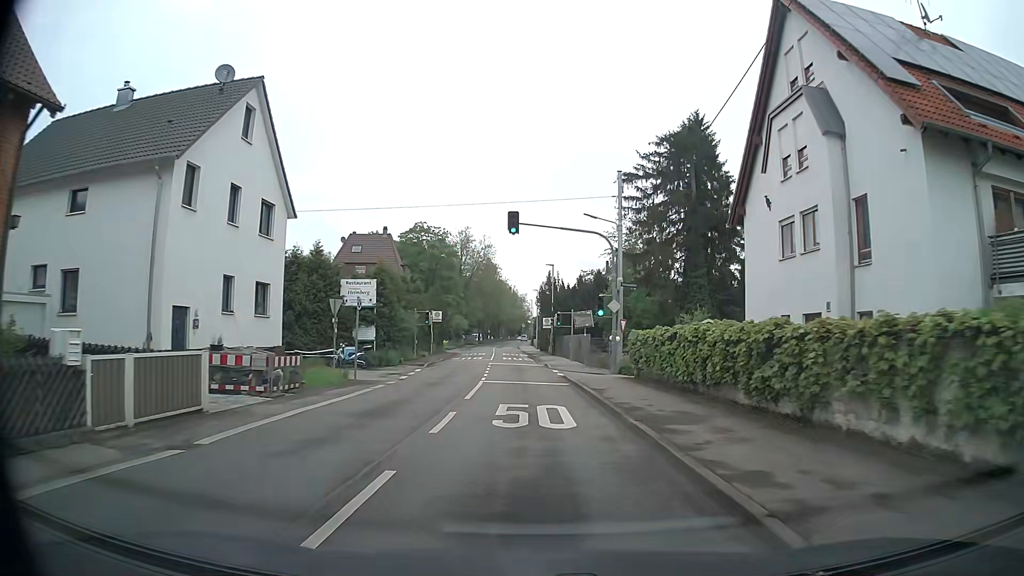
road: secondary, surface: asphalt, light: Day
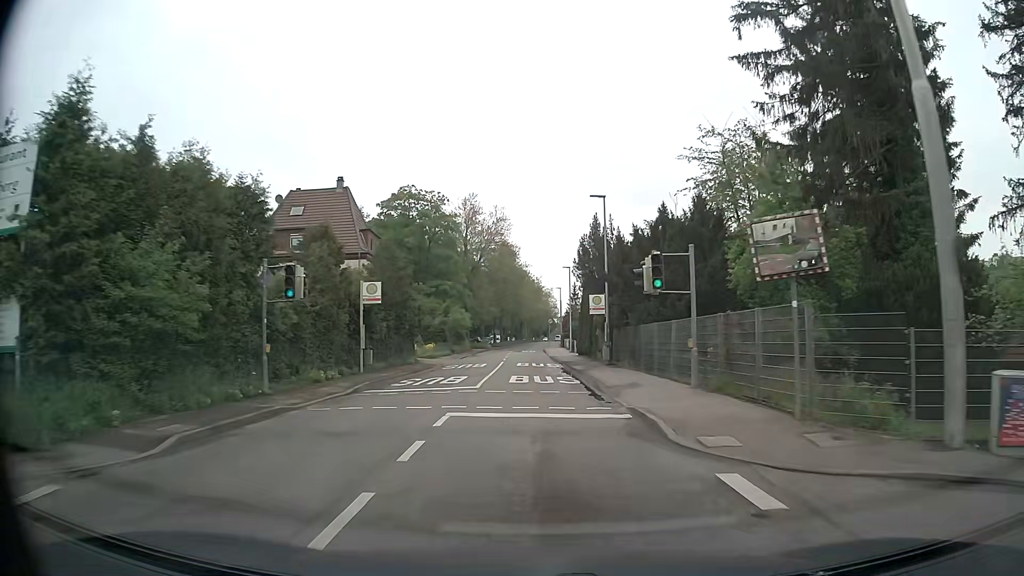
(-0.4, +28.7) m; -2°
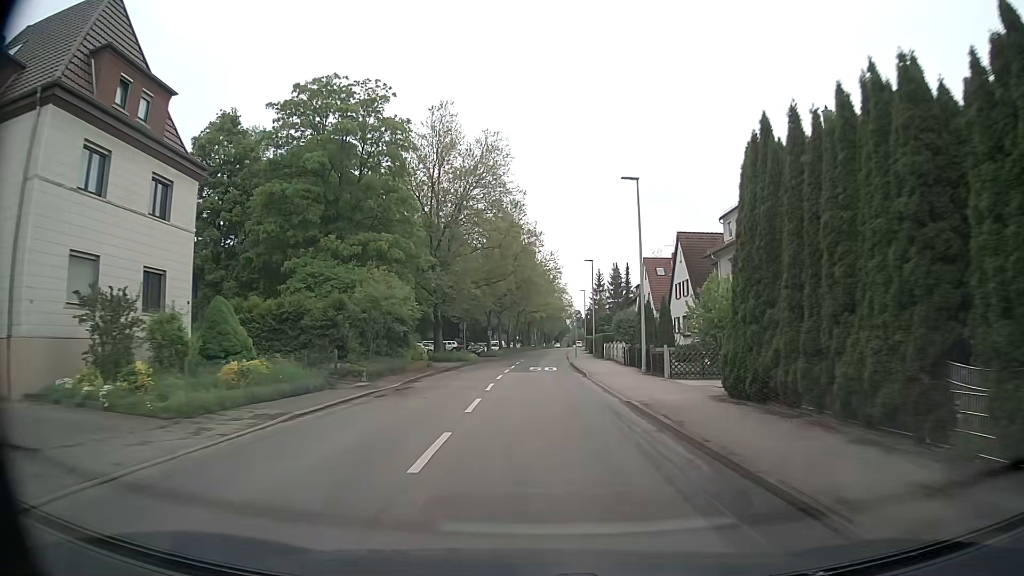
(-0.7, +37.1) m; -1°
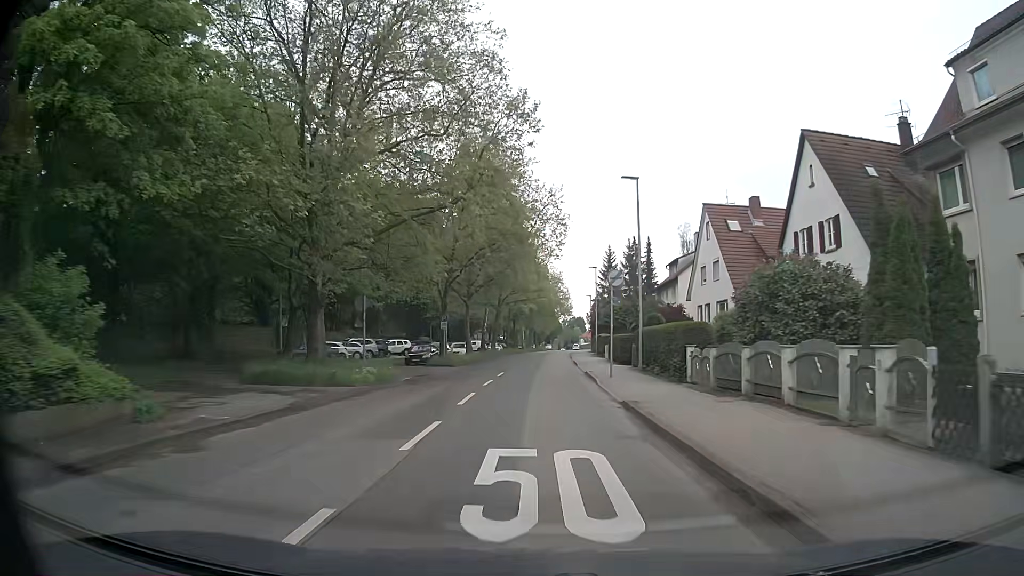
(+0.2, +29.6) m; +1°
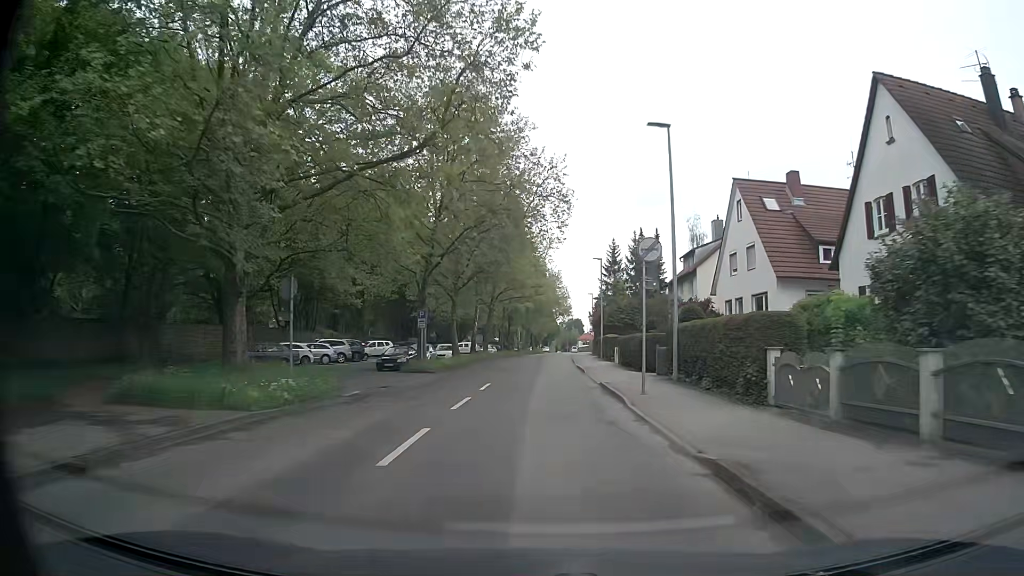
(0.0, +7.4) m; +1°
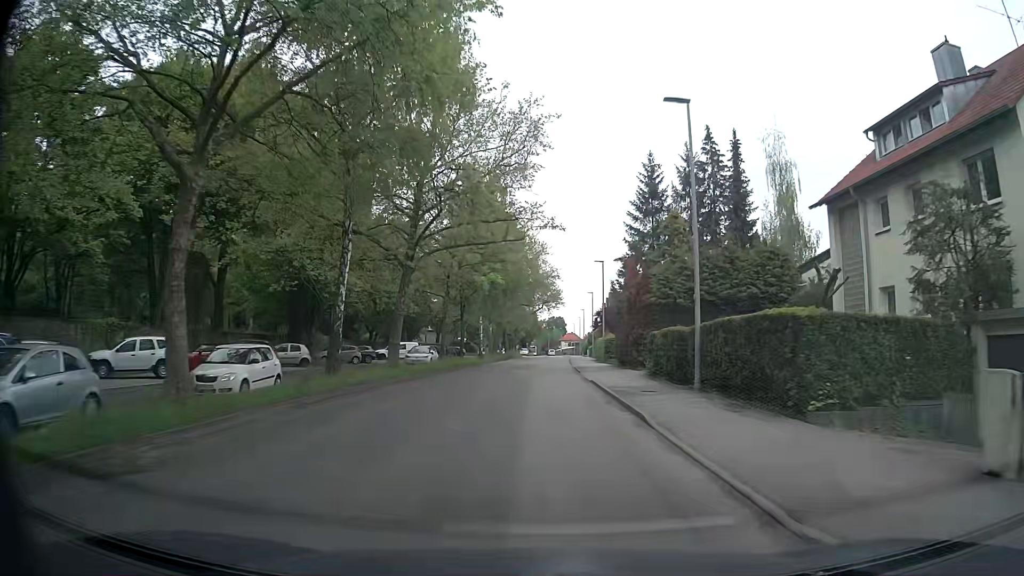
(+0.4, +36.5) m; +1°
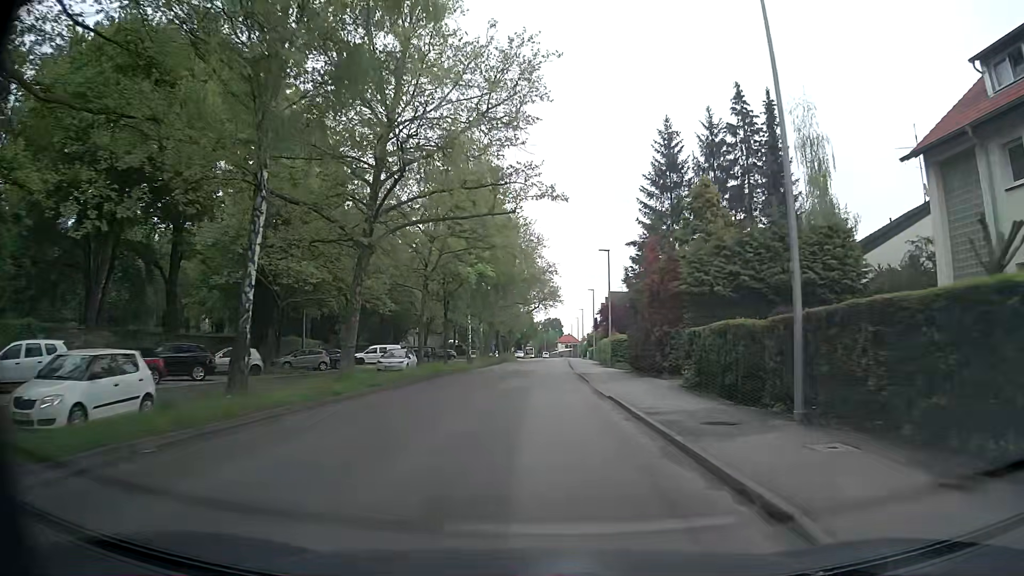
(0.0, +7.2) m; +1°
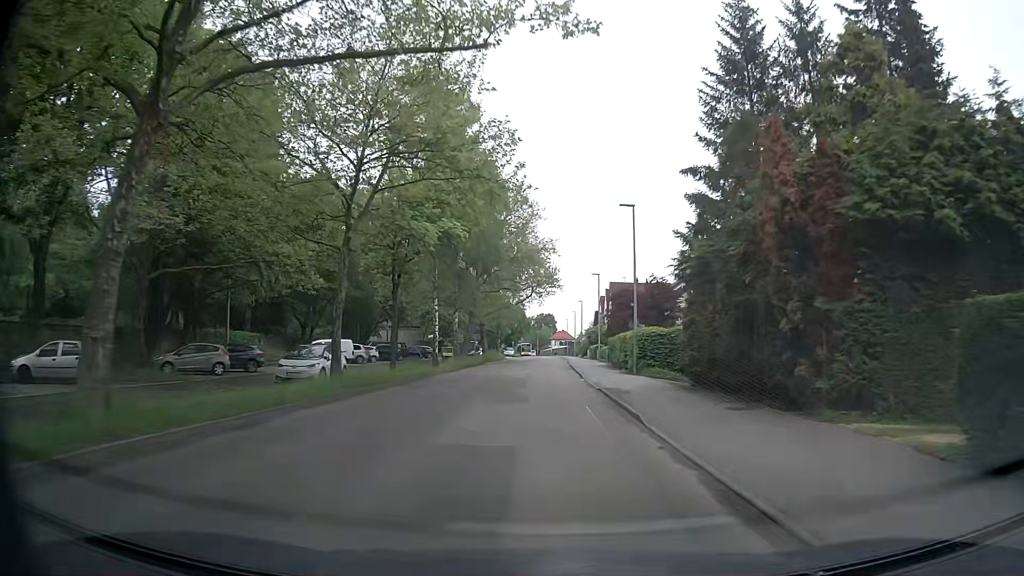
(0.0, +14.5) m; 0°
(0, +10) (0, +20) (0, +30) (+1, +40) (+1, +50) (+2, +60) (+2, +70) (+2, +80) (+3, +90) (+3, +100) m
